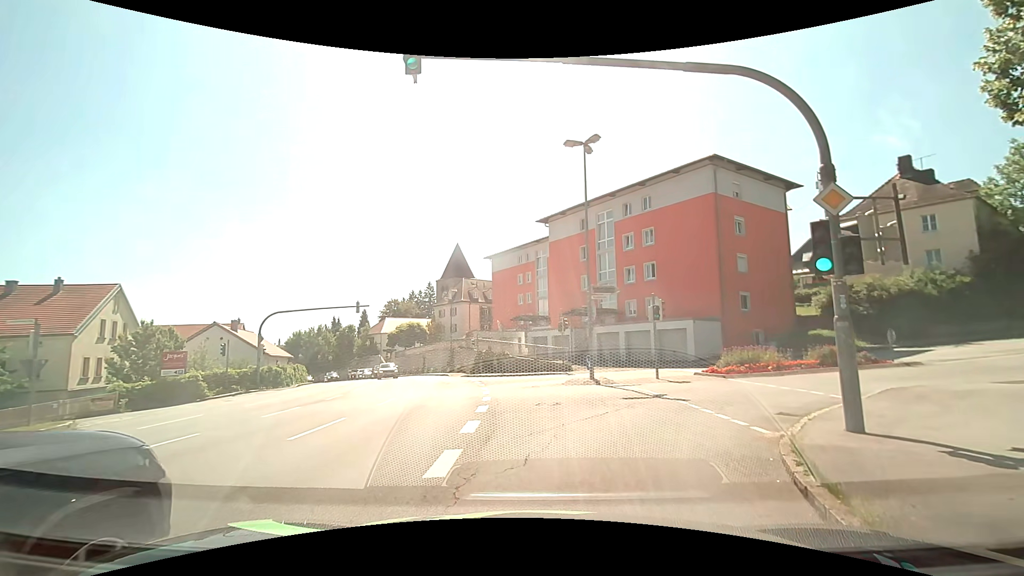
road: tertiary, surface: asphalt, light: Day
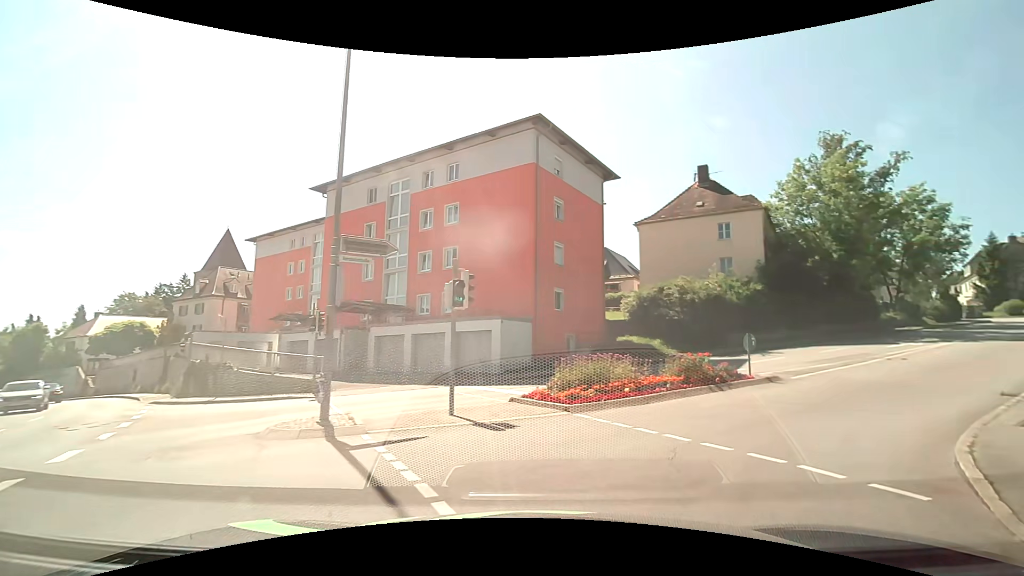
(+1.5, +10.0) m; +23°
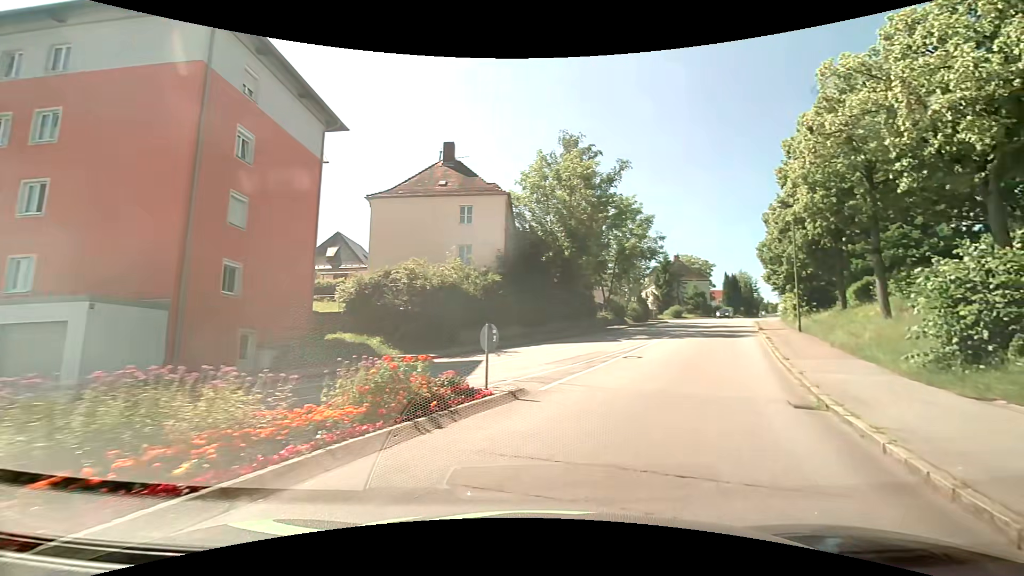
(+1.9, +7.6) m; +28°
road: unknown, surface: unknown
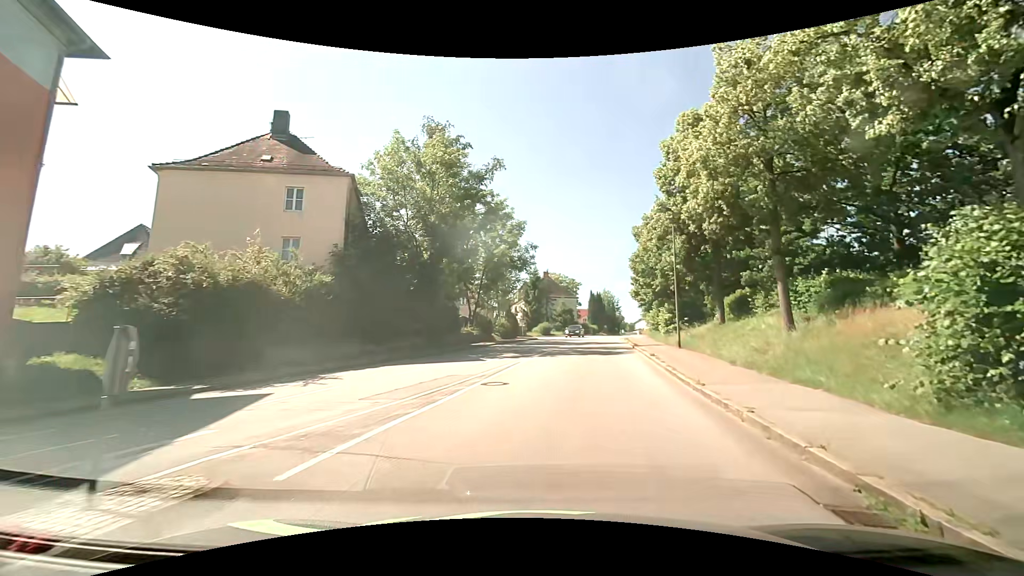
(+1.0, +6.3) m; +15°
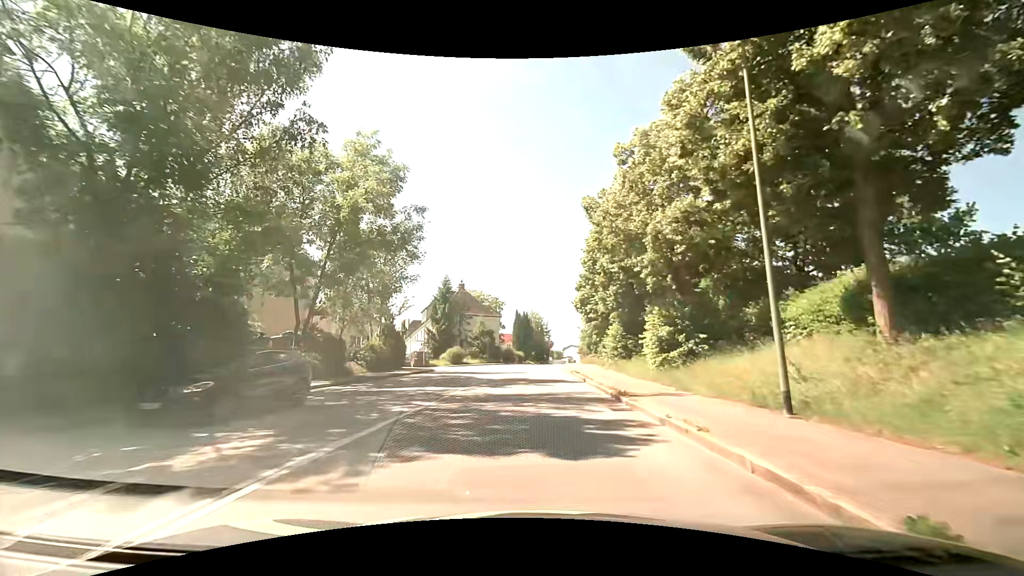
(+2.1, +19.1) m; +10°
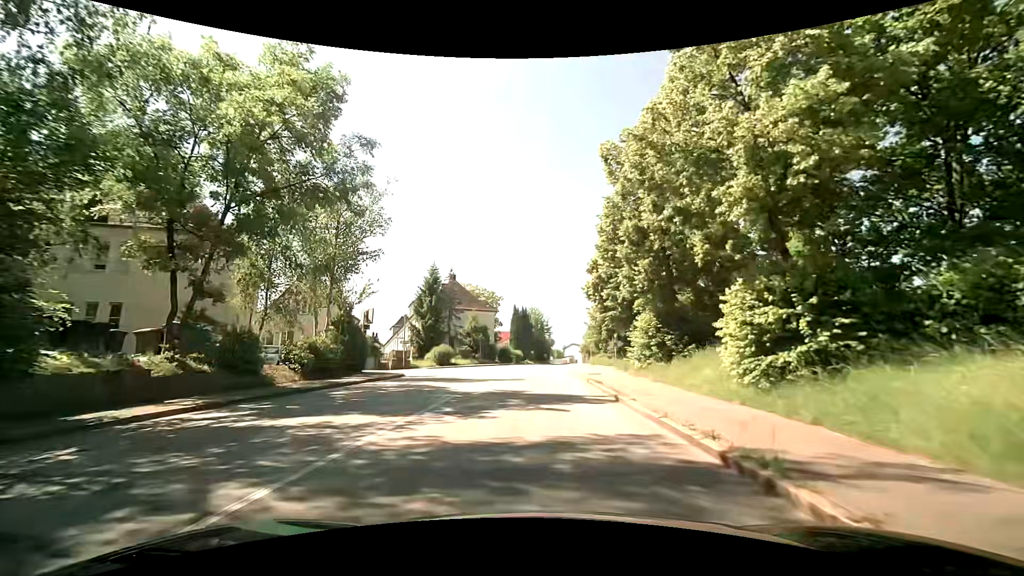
(-0.1, +8.3) m; 0°
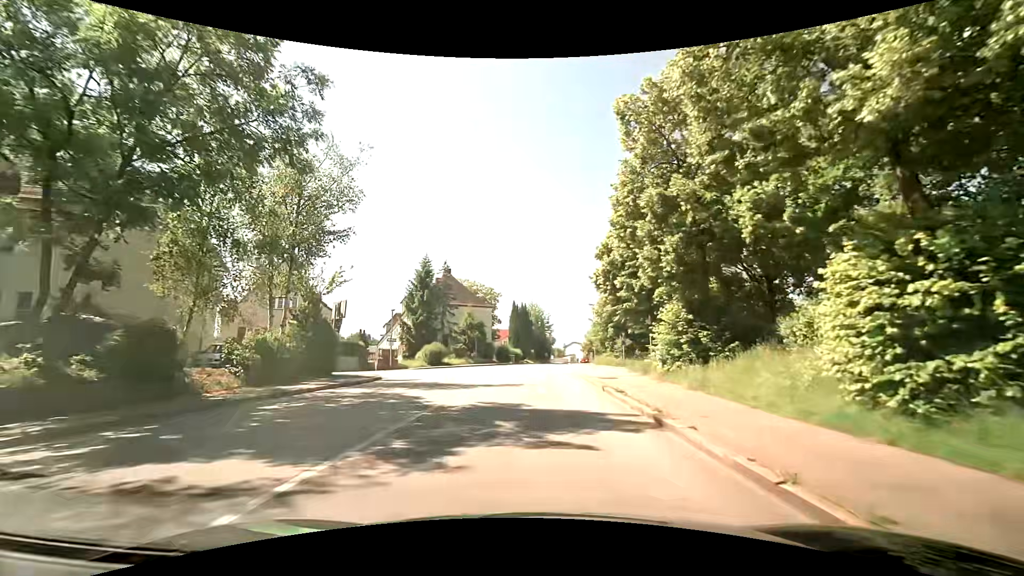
(0.0, +4.2) m; -1°
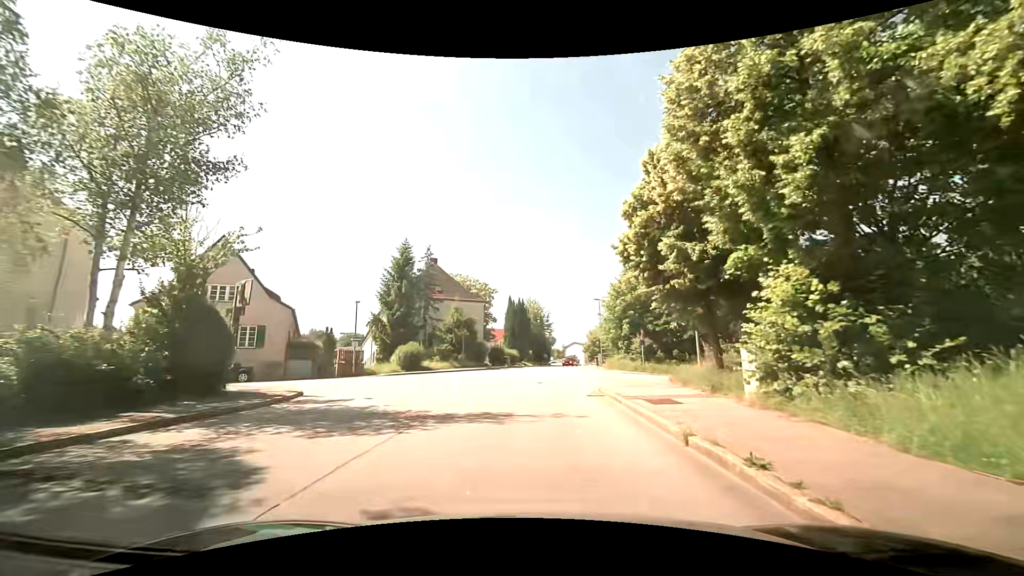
(+0.1, +8.2) m; +1°
